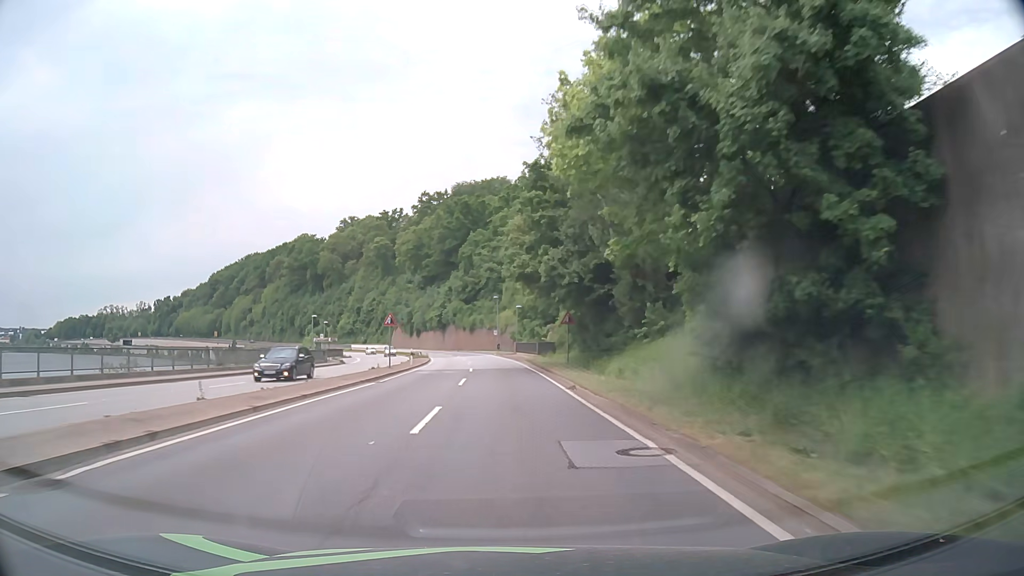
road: primary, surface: asphalt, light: Day
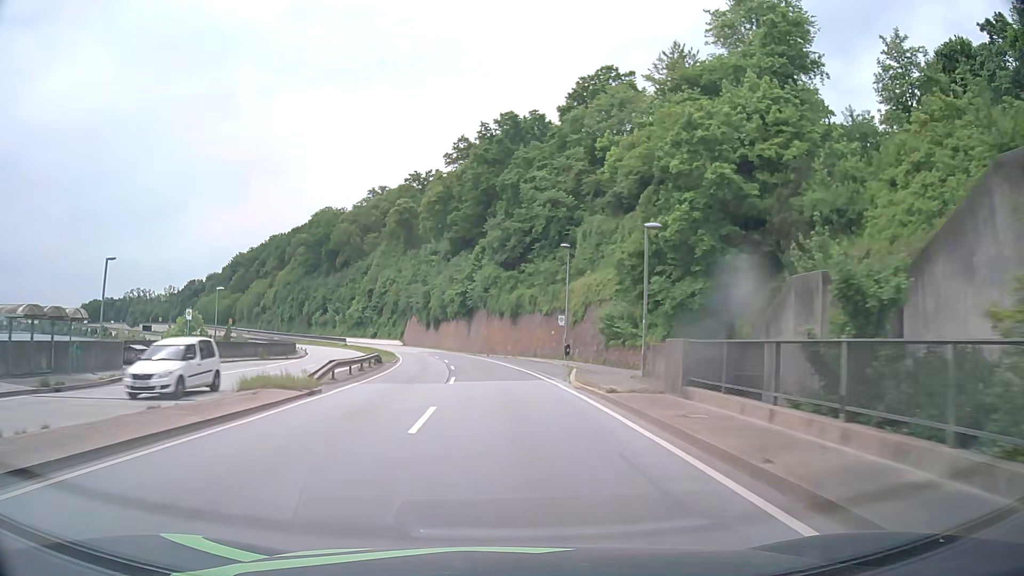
(-1.6, +53.9) m; -5°
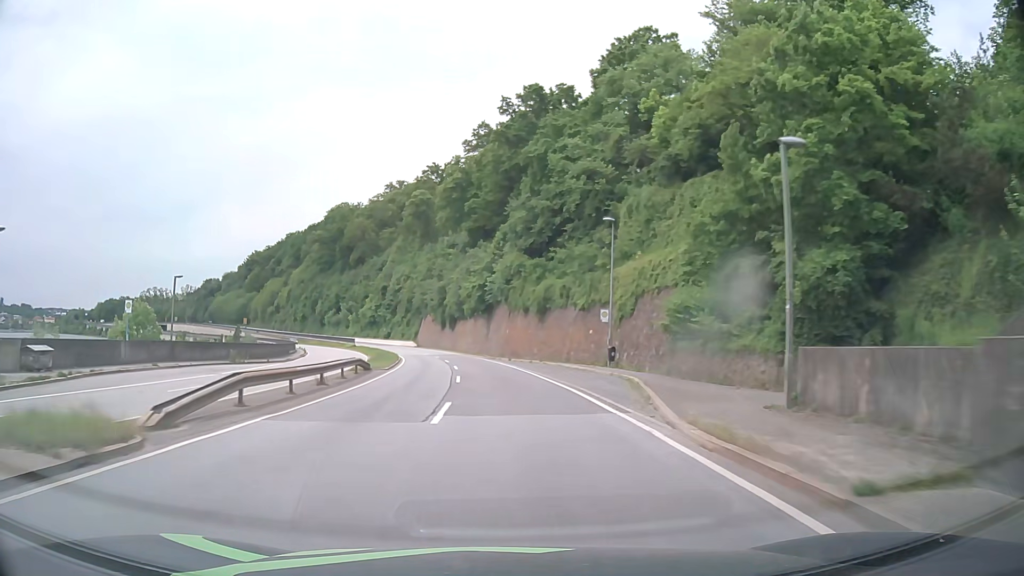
(-0.1, +10.8) m; -2°
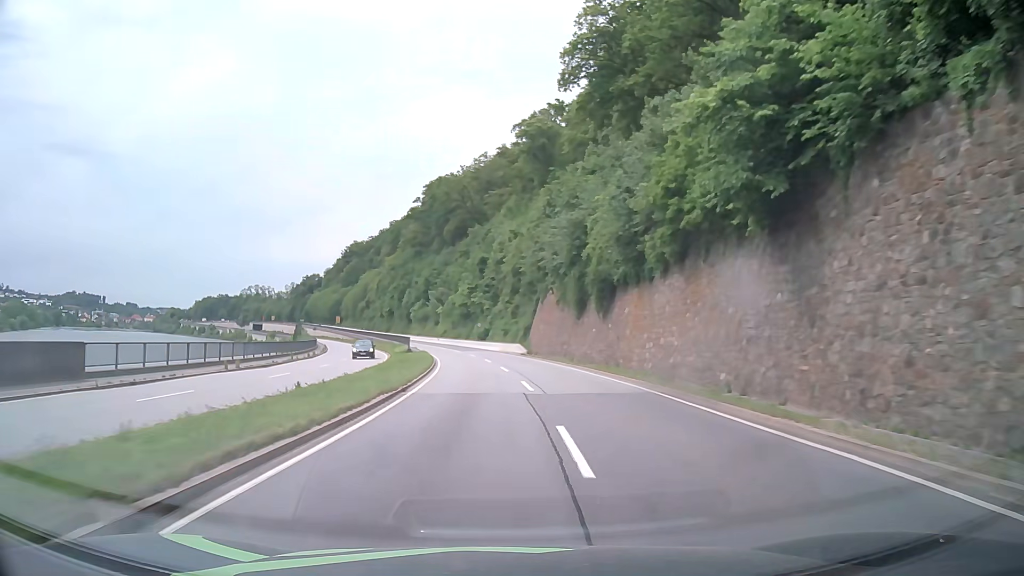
(-4.9, +53.6) m; -10°
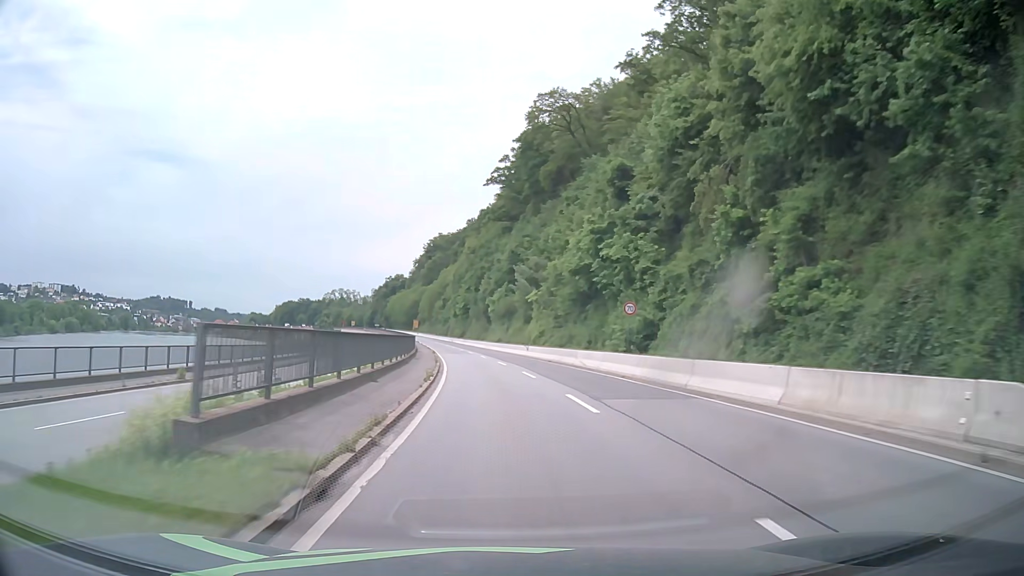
(-4.0, +53.7) m; -9°
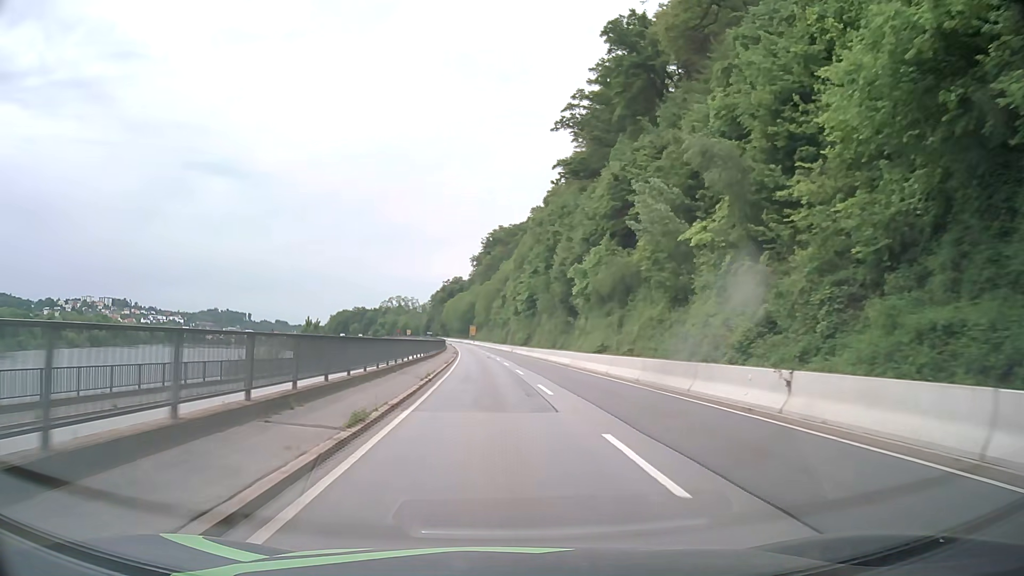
(-2.2, +42.9) m; -6°
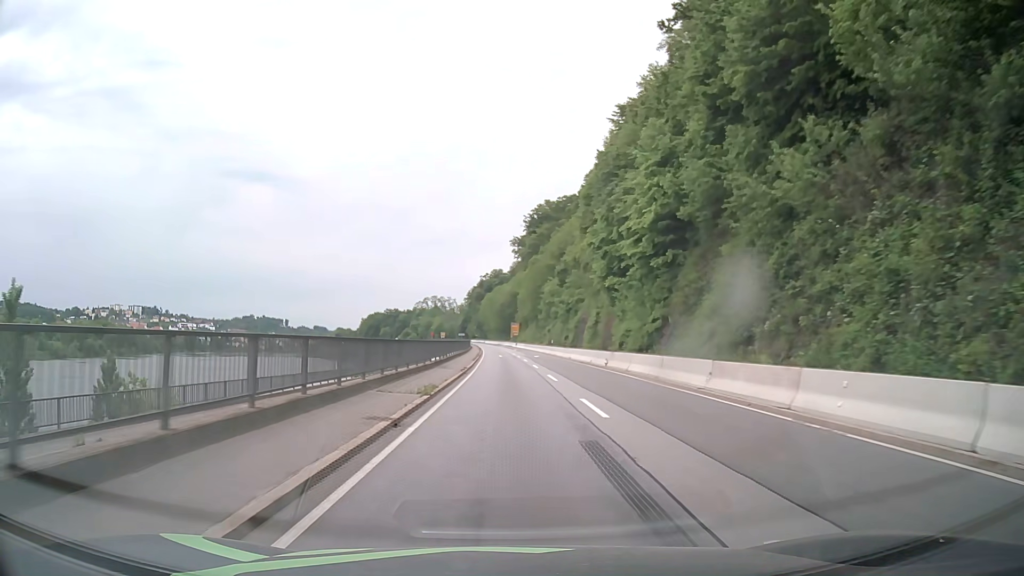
(-2.0, +53.6) m; -4°
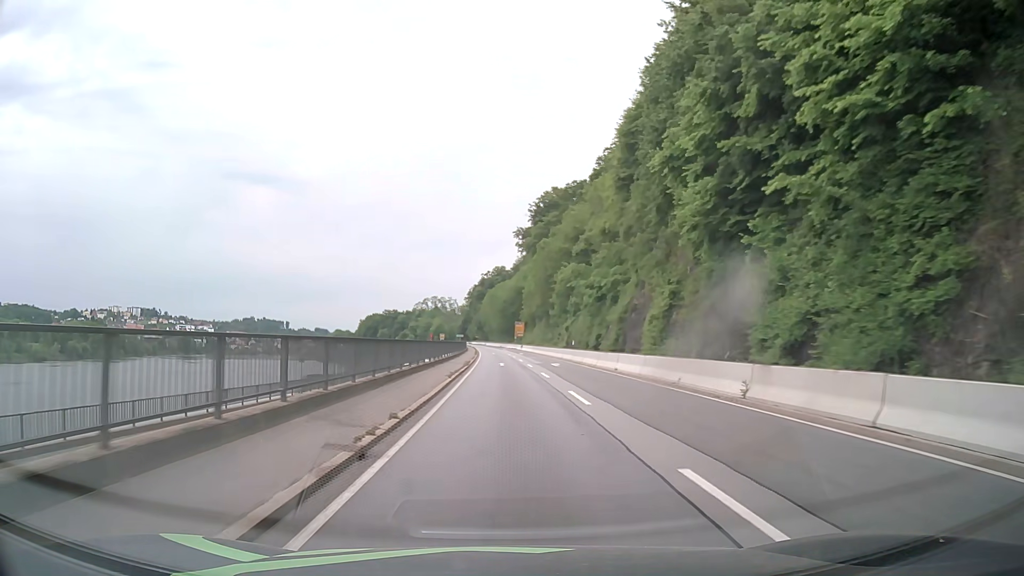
(0.0, +21.5) m; 0°
(0, +10) (0, +20) (0, +30) (0, +40) (-1, +50) (-1, +60) (-1, +70) (-1, +80) (-2, +90) (-2, +100) m
